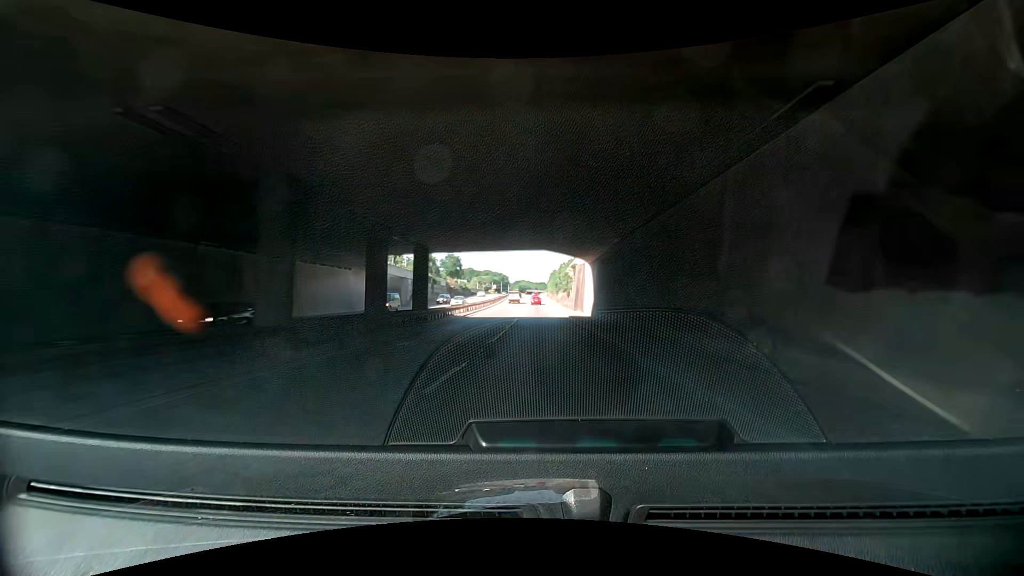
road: trunk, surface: asphalt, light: Day
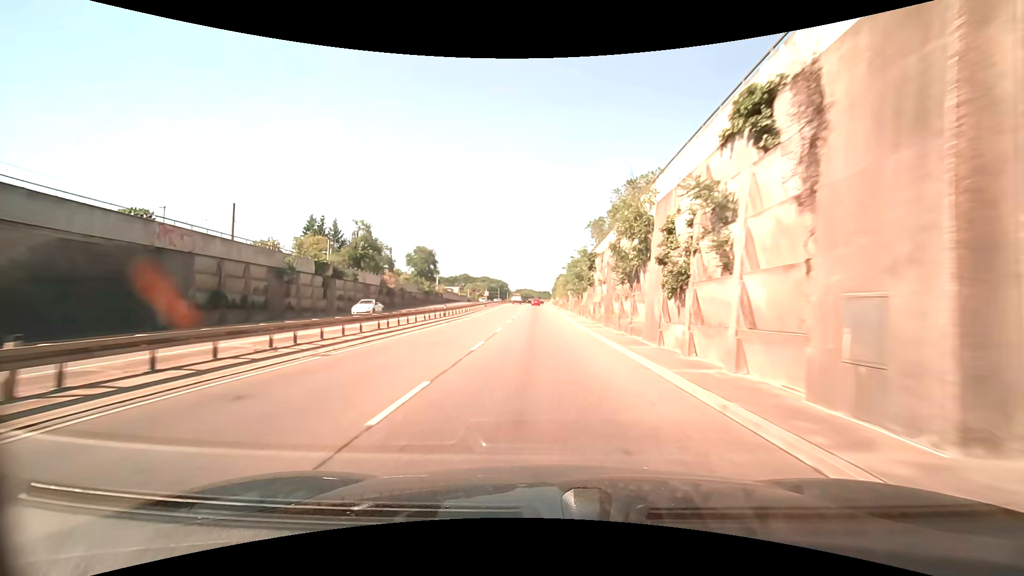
(+1.5, +46.6) m; 0°
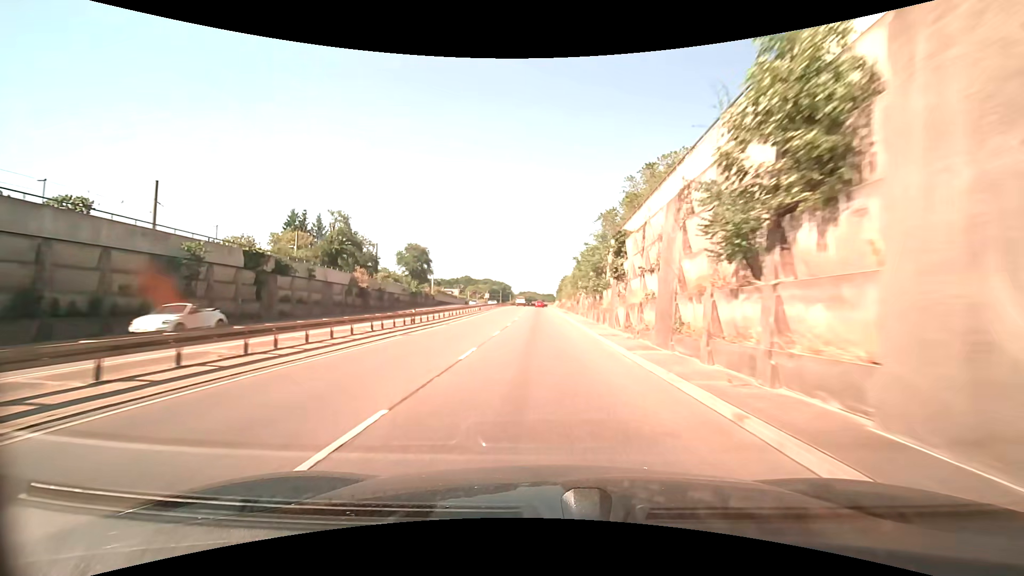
(0.0, +11.3) m; 0°
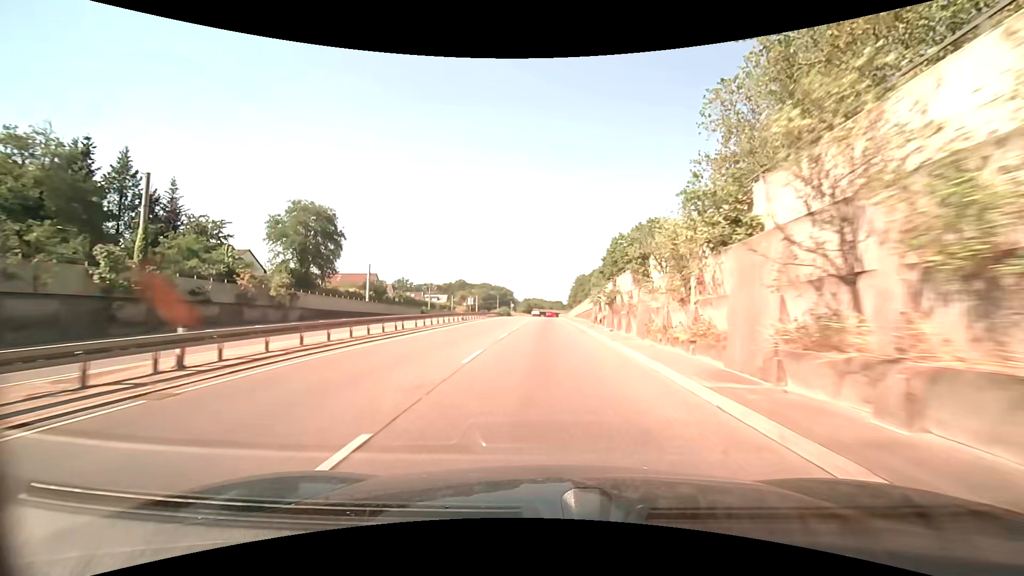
(-0.7, +55.2) m; -1°
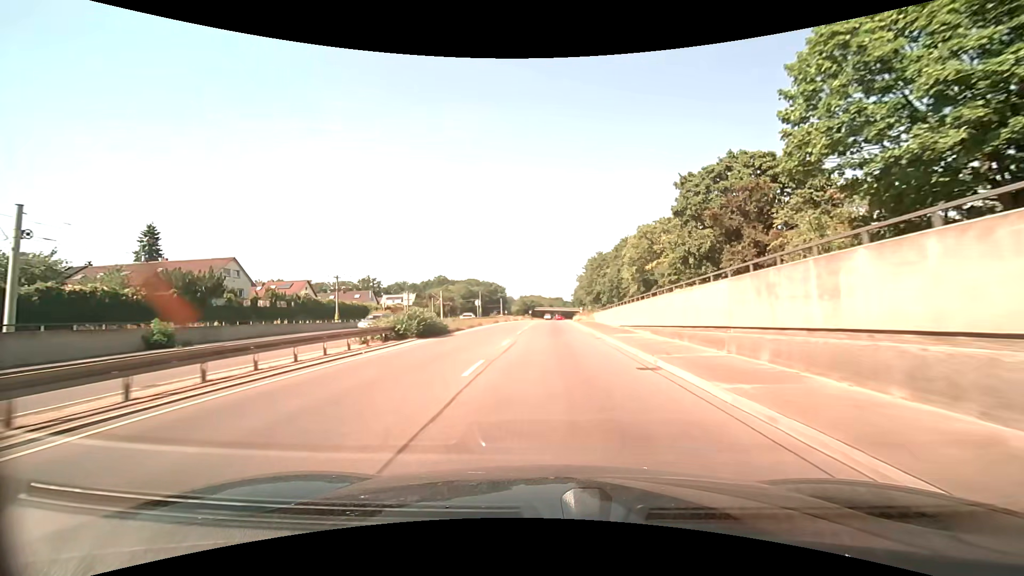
(-0.1, +55.2) m; 0°
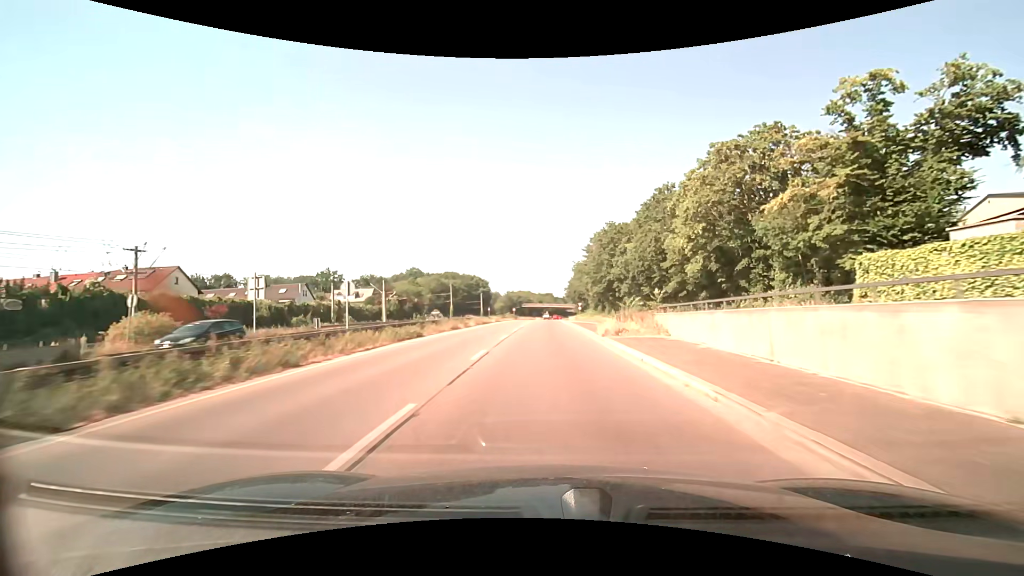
(+0.2, +33.1) m; +1°
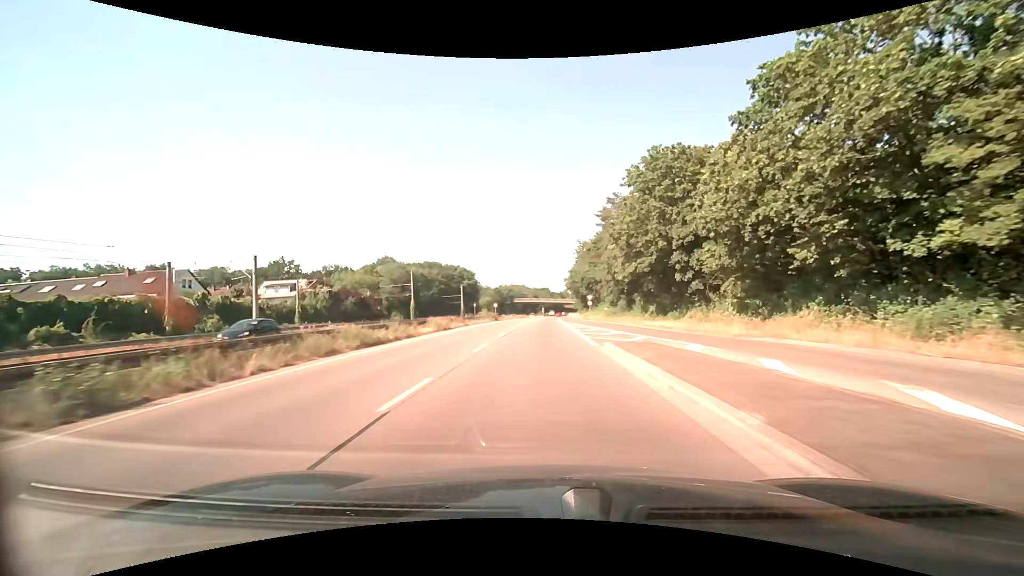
(+0.1, +33.3) m; 0°
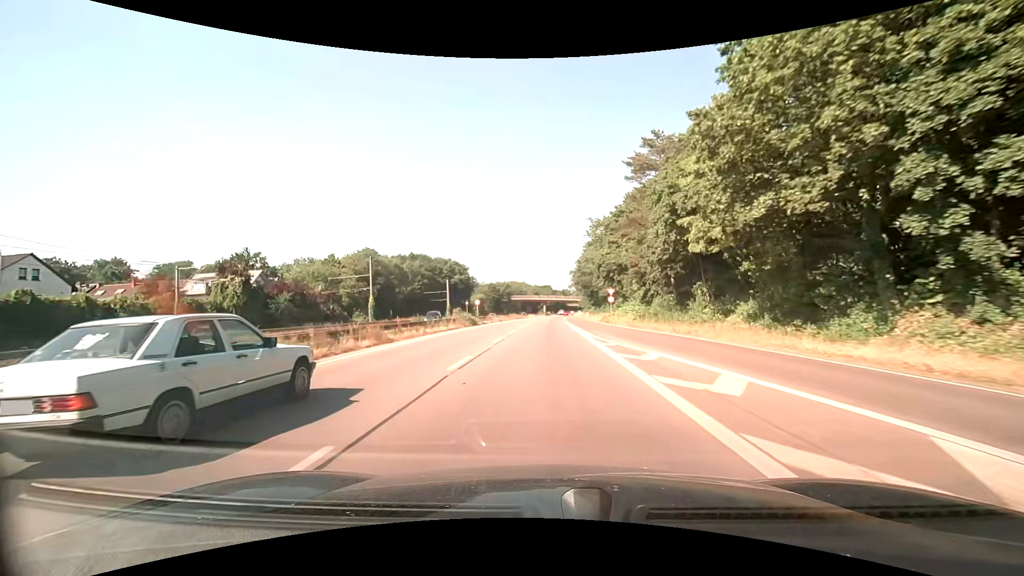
(0.0, +22.5) m; 0°
(0, +10) (0, +20) (0, +30) (0, +40) (0, +50) (0, +60) (+1, +70) (+1, +80) (+1, +90) (+2, +100) m
